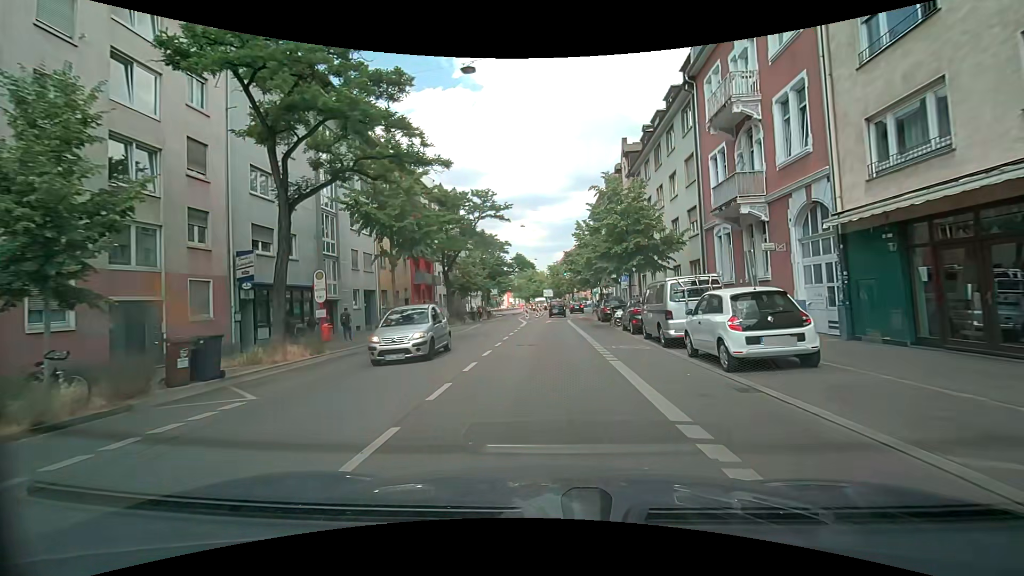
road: secondary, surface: asphalt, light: Day
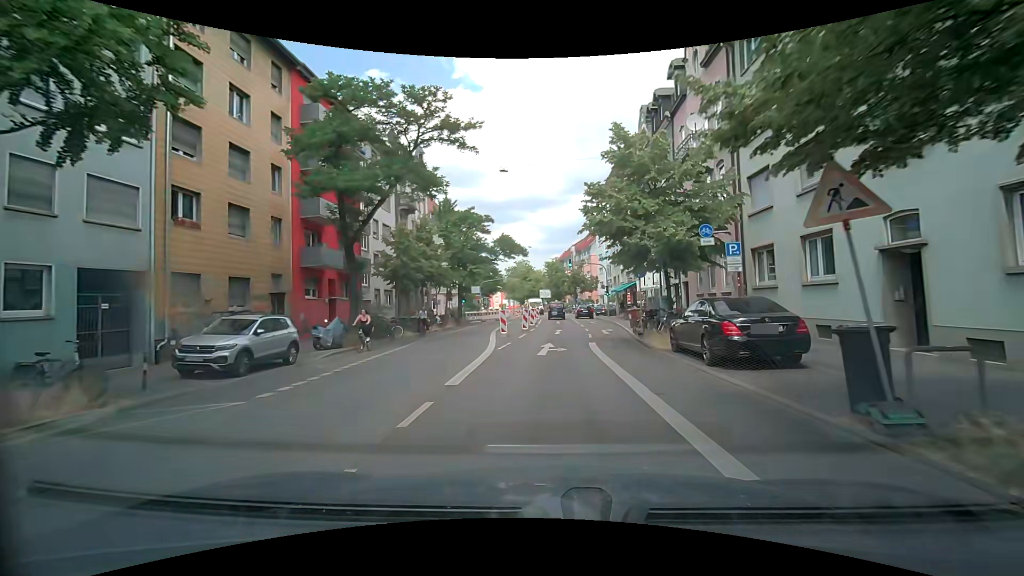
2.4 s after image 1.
(0.0, +22.2) m; 0°
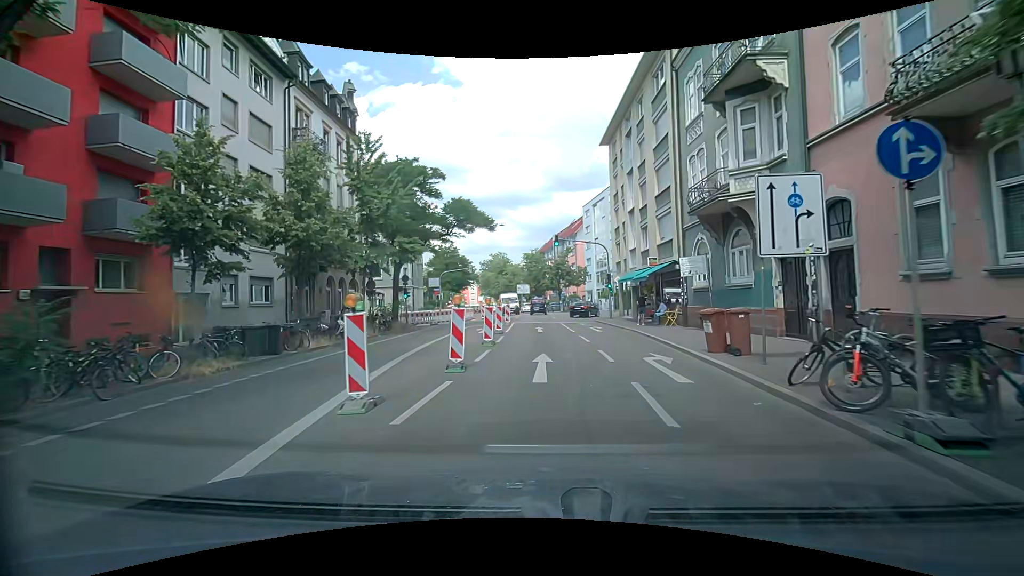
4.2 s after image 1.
(+0.3, +16.2) m; +3°
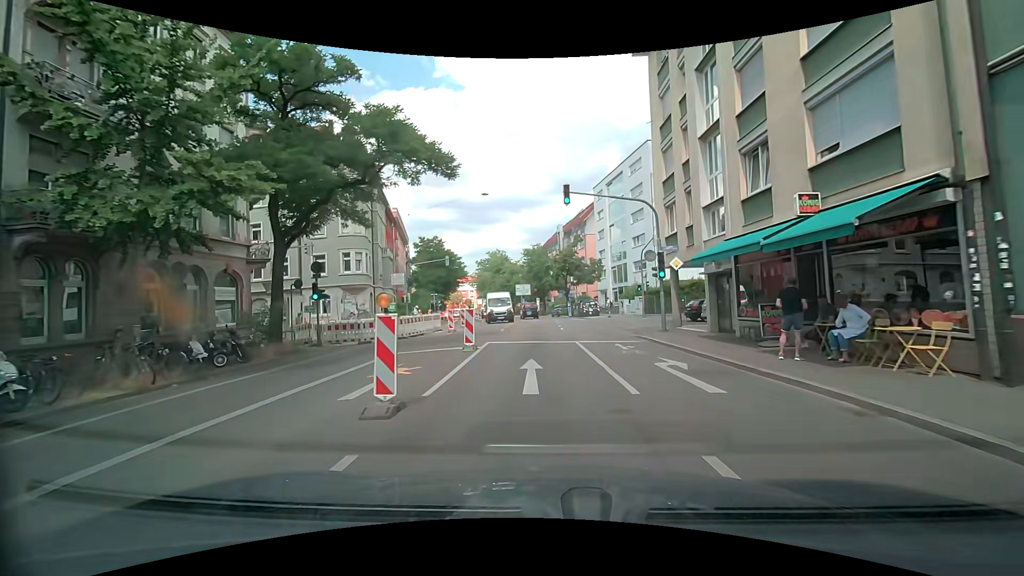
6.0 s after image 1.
(-0.1, +16.0) m; -1°
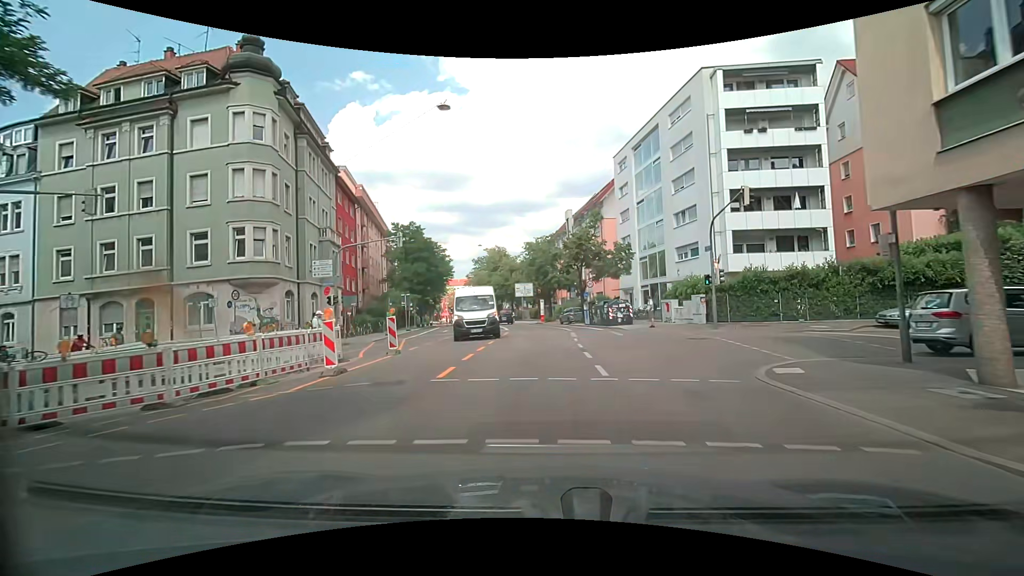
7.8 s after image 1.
(-0.1, +16.4) m; 0°
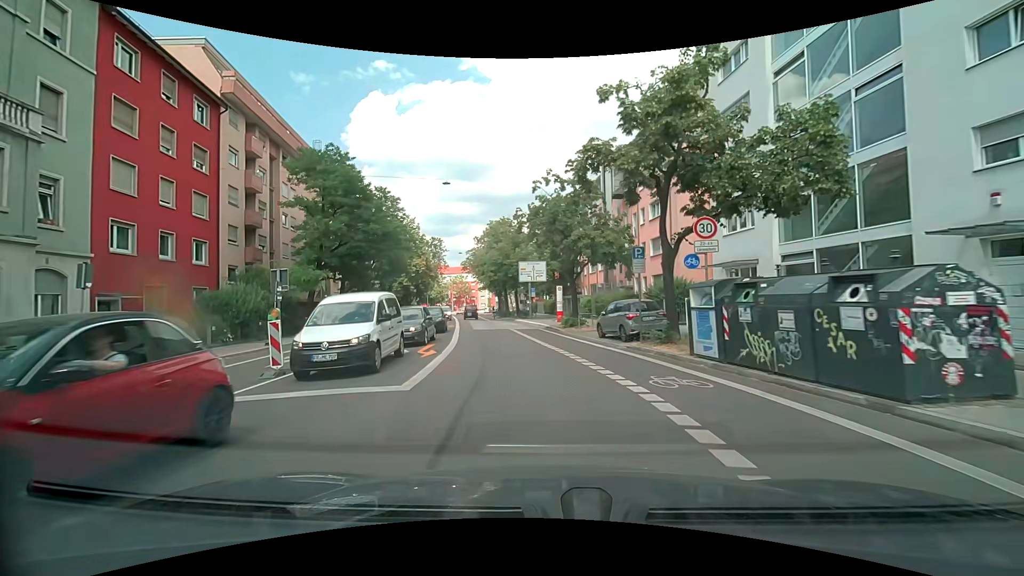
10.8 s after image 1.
(0.0, +27.0) m; -2°
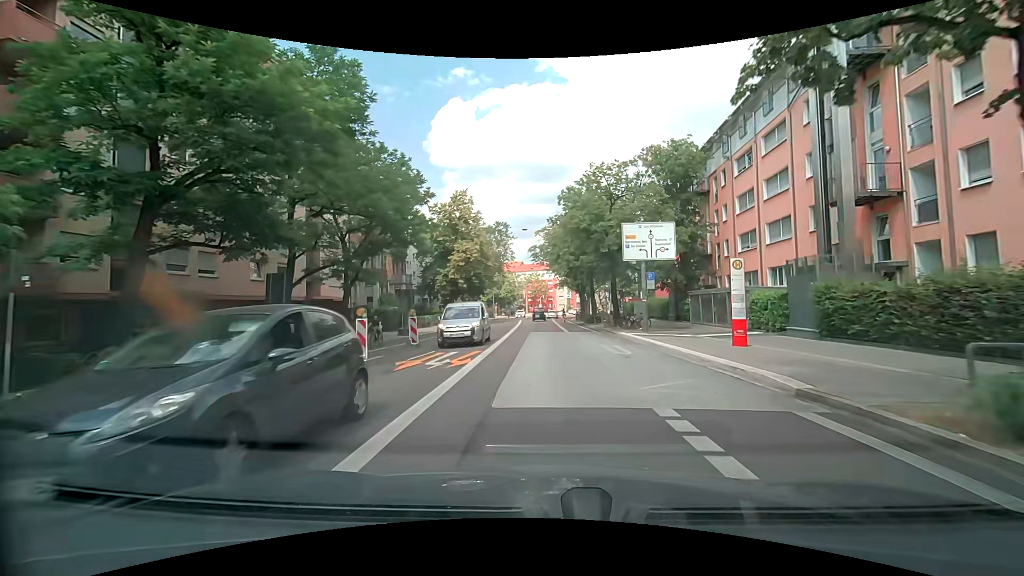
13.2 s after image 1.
(-2.4, +23.1) m; -9°
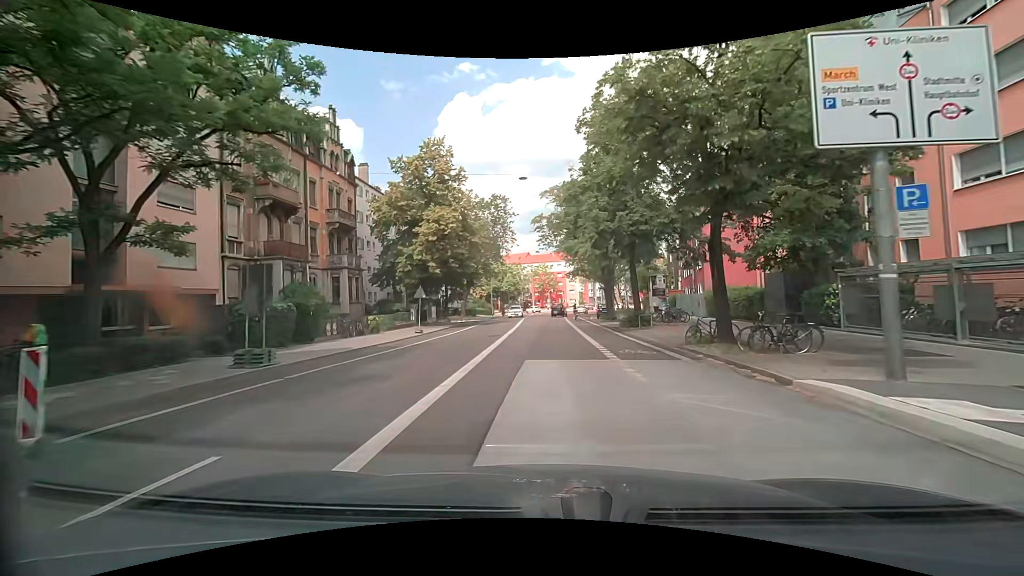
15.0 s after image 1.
(-0.3, +18.5) m; -1°
(0, +10) (0, +20) (0, +30) (0, +40) (0, +50) (0, +60) (0, +70) (0, +80) (0, +90) (0, +100) m
